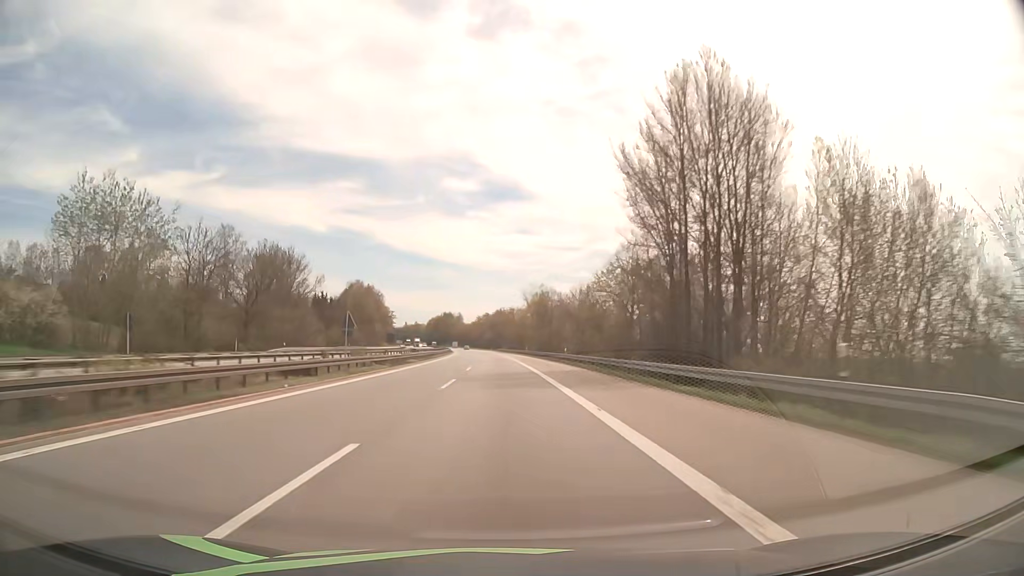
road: motorway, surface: asphalt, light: Day
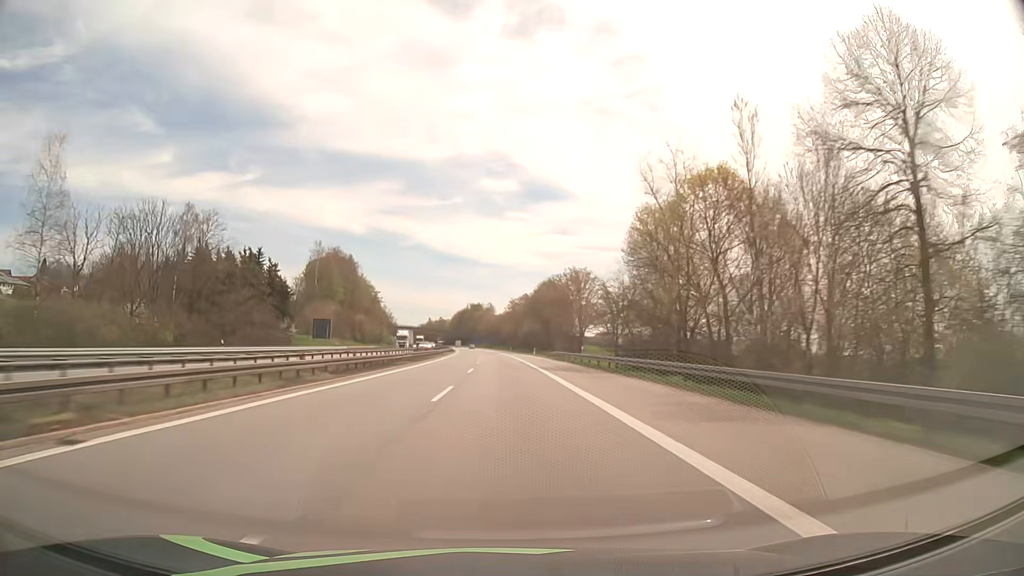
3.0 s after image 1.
(-2.9, +111.9) m; -3°
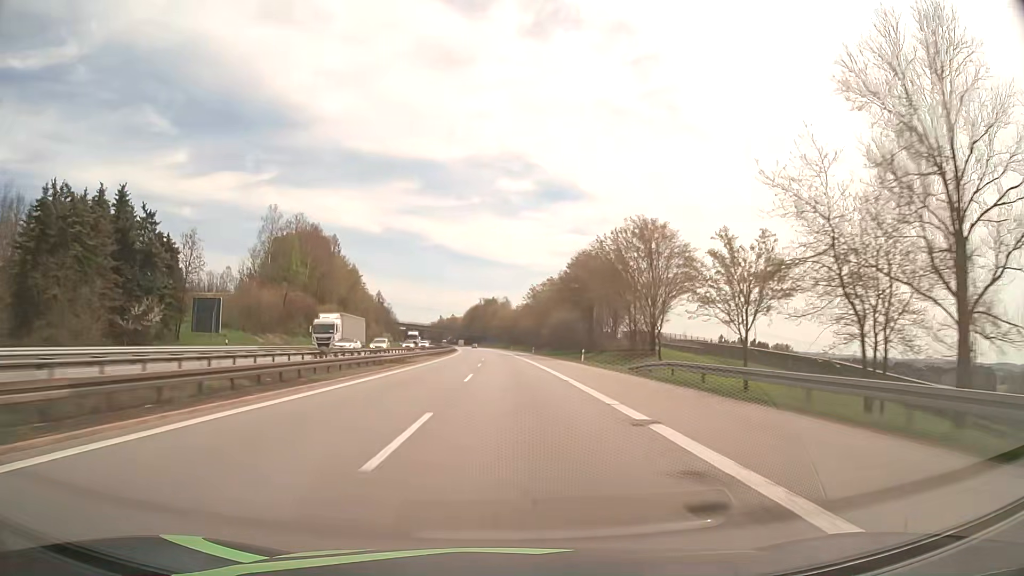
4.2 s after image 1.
(-0.6, +45.0) m; -1°
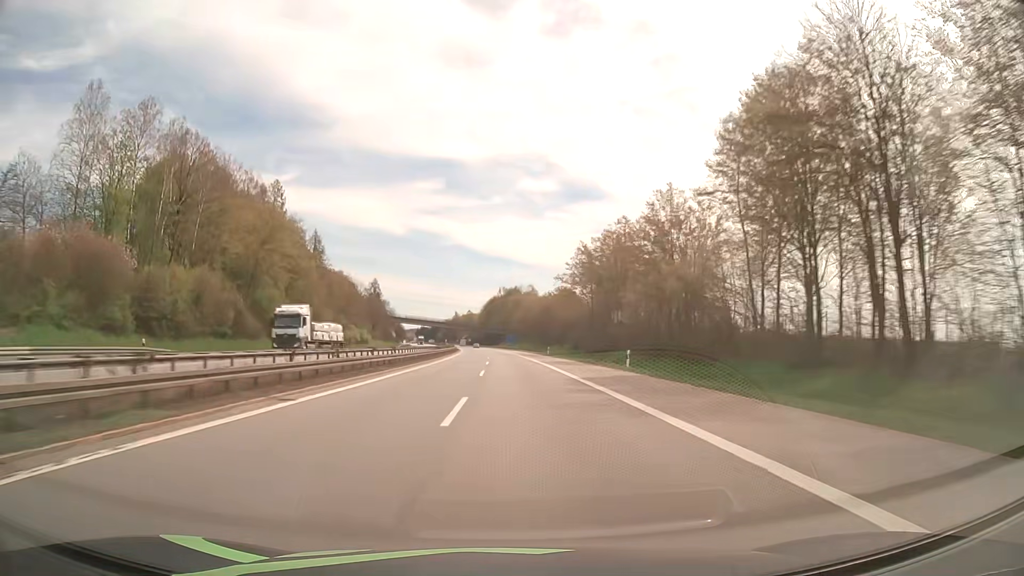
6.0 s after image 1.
(-1.2, +67.6) m; -2°
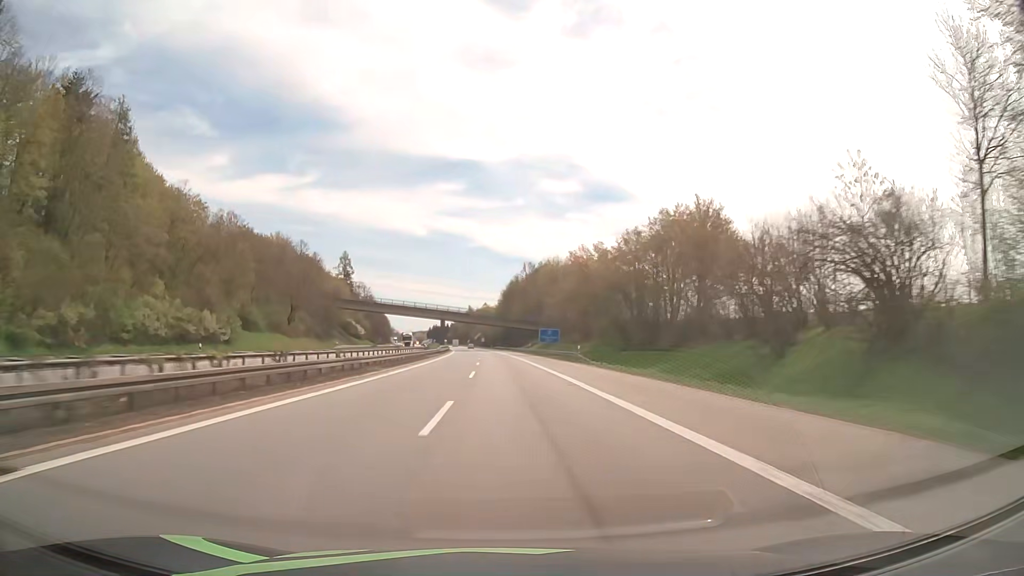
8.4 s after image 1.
(-1.3, +90.4) m; -2°
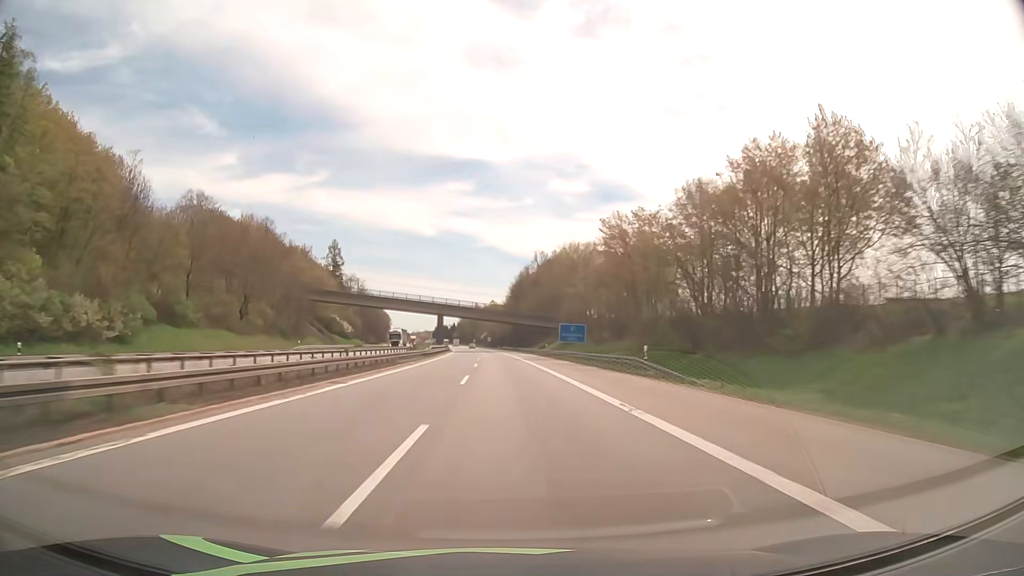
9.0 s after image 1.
(-0.1, +22.7) m; -1°
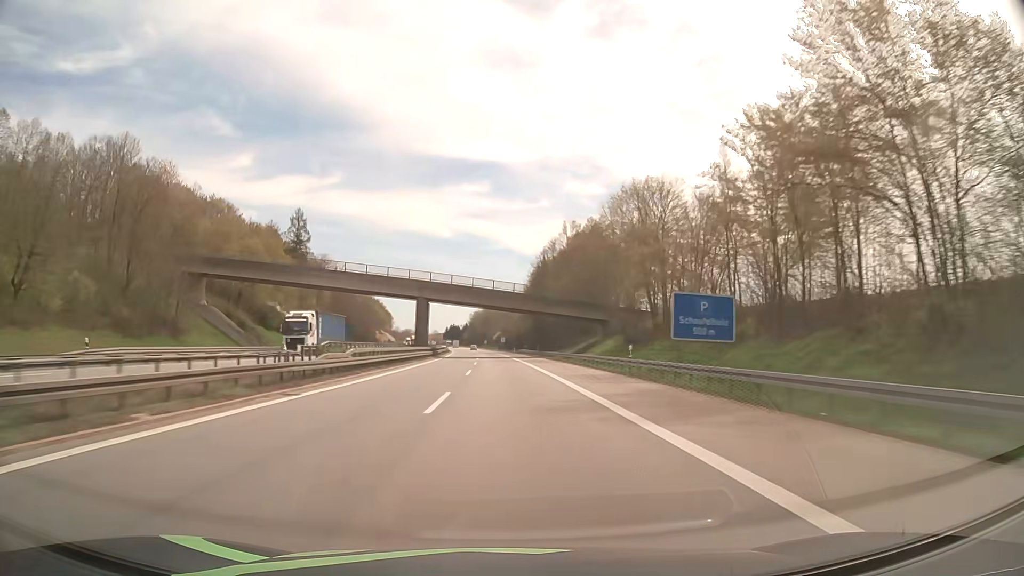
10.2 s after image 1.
(-0.6, +45.4) m; -1°
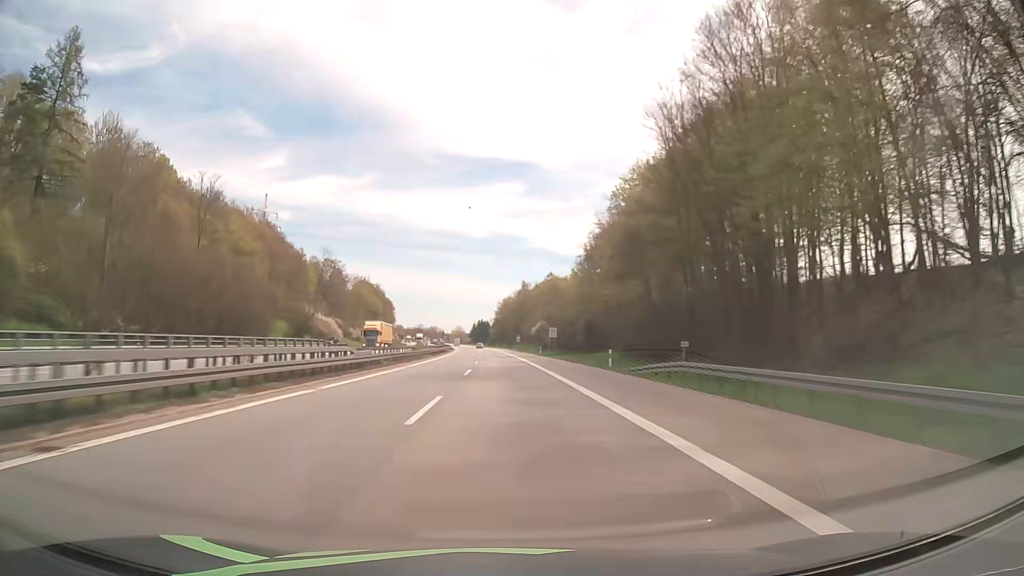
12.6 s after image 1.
(-2.0, +91.1) m; -3°
(0, +10) (0, +20) (0, +30) (0, +40) (0, +50) (0, +60) (-1, +70) (-1, +80) (-1, +90) (-1, +100) m
